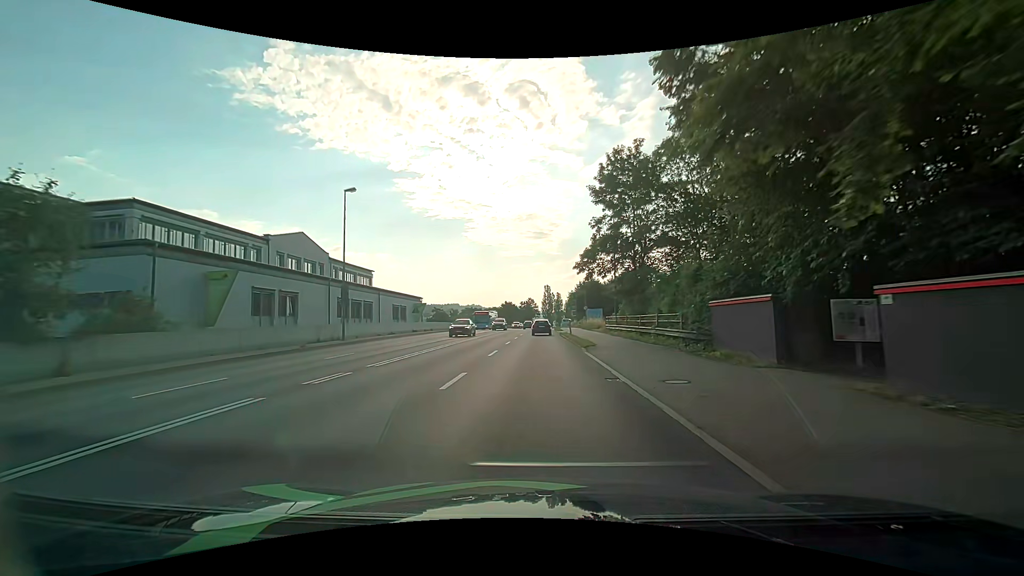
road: primary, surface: asphalt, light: Day
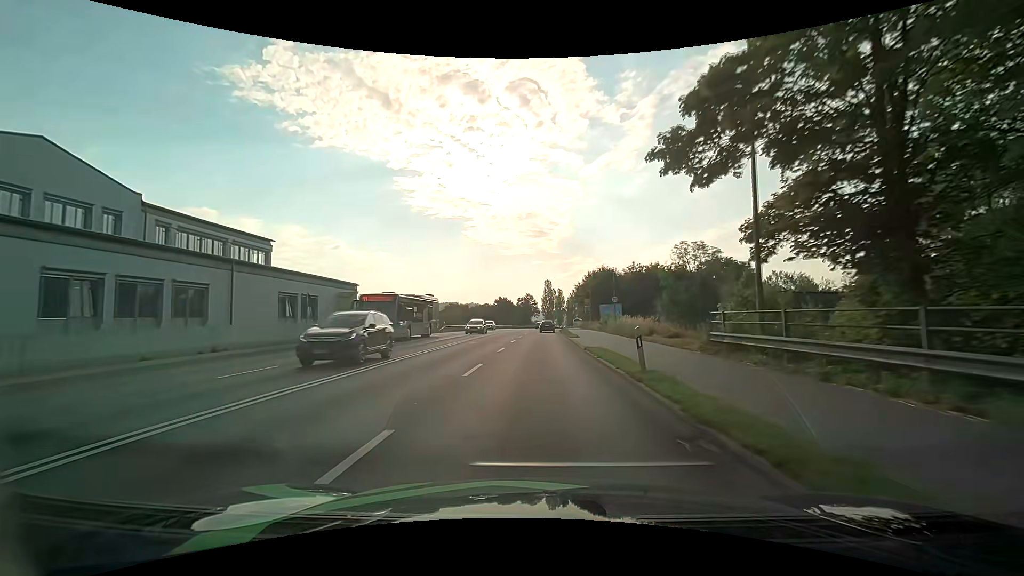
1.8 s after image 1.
(+0.1, +24.9) m; 0°
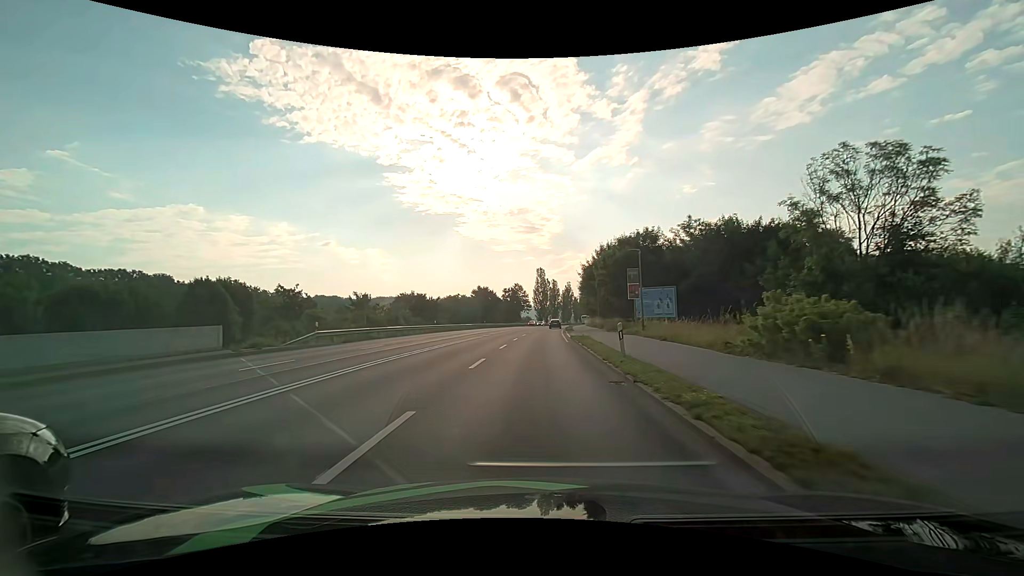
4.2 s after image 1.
(+0.4, +35.0) m; +1°
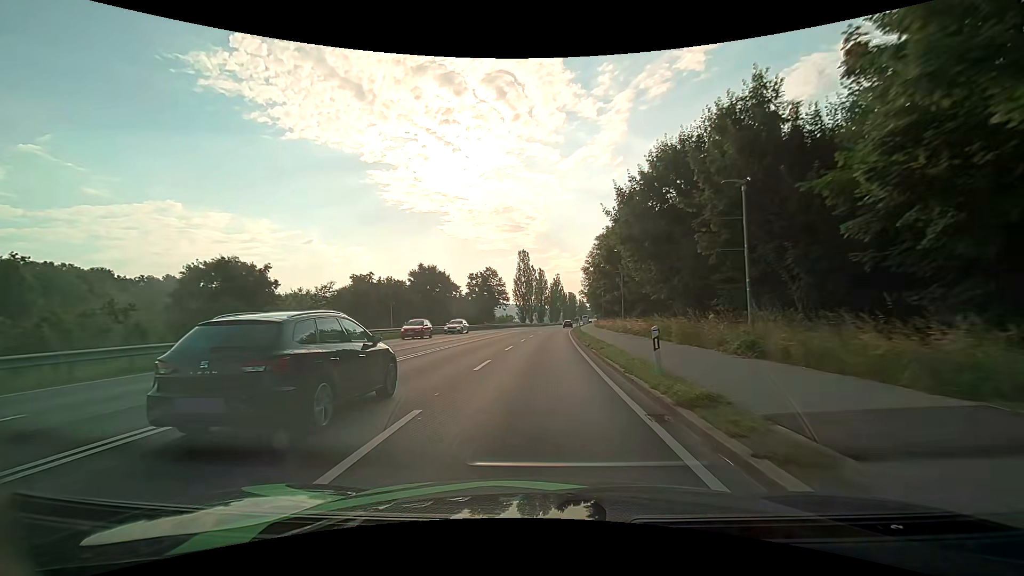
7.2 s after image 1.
(+0.6, +44.8) m; +2°
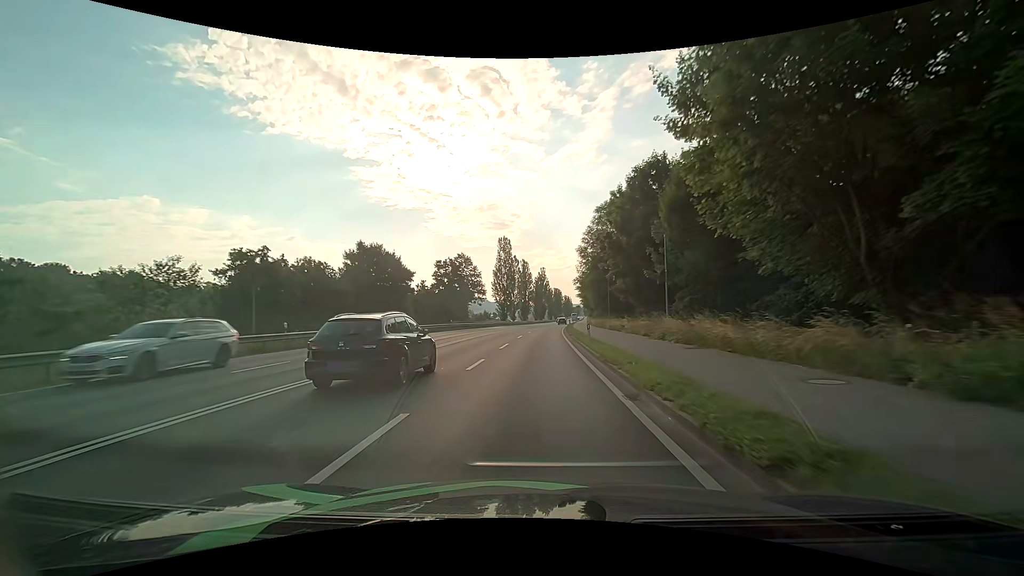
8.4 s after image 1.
(+0.2, +18.3) m; +2°
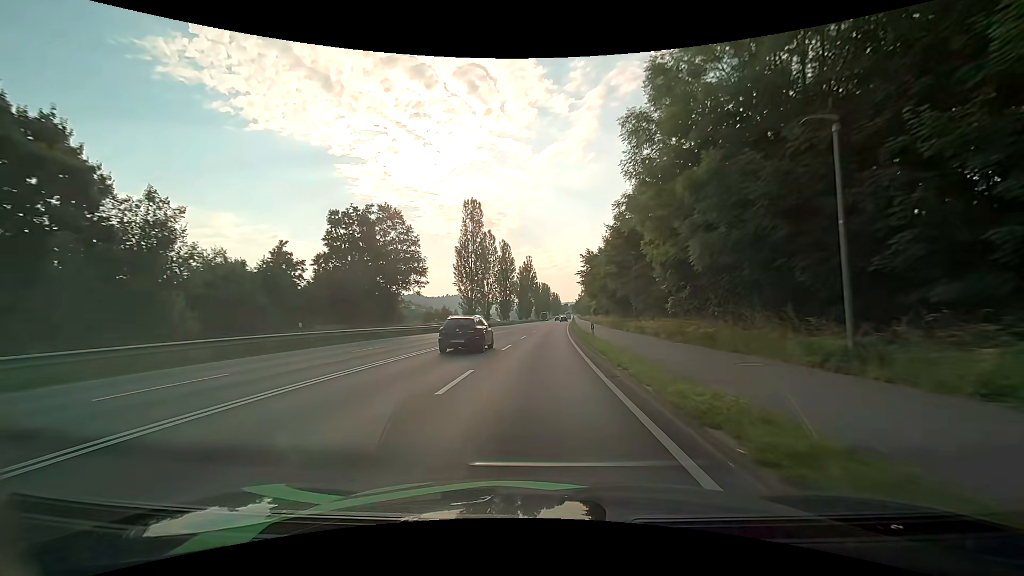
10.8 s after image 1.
(0.0, +37.2) m; +1°
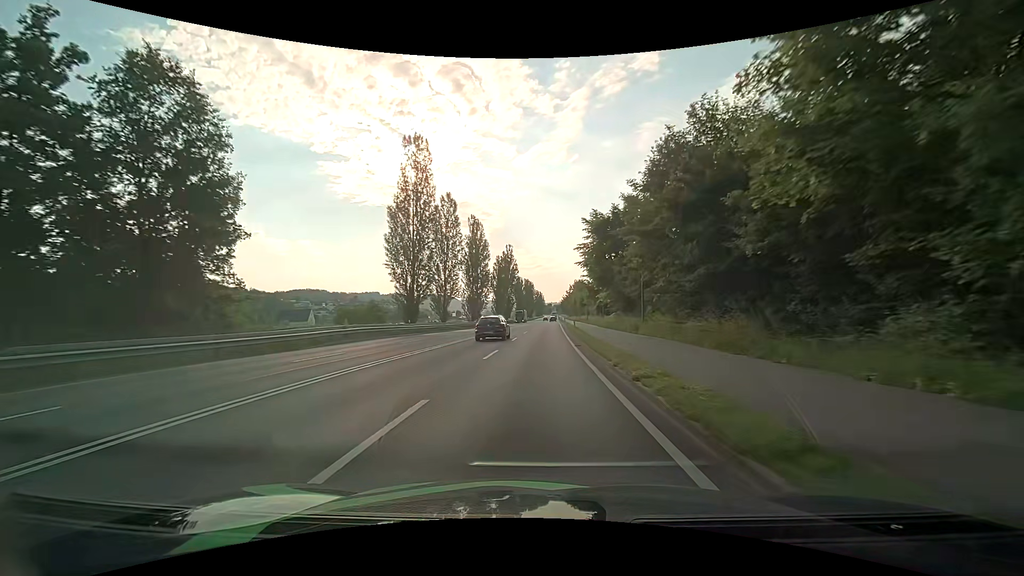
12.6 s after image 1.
(+0.7, +28.6) m; +2°
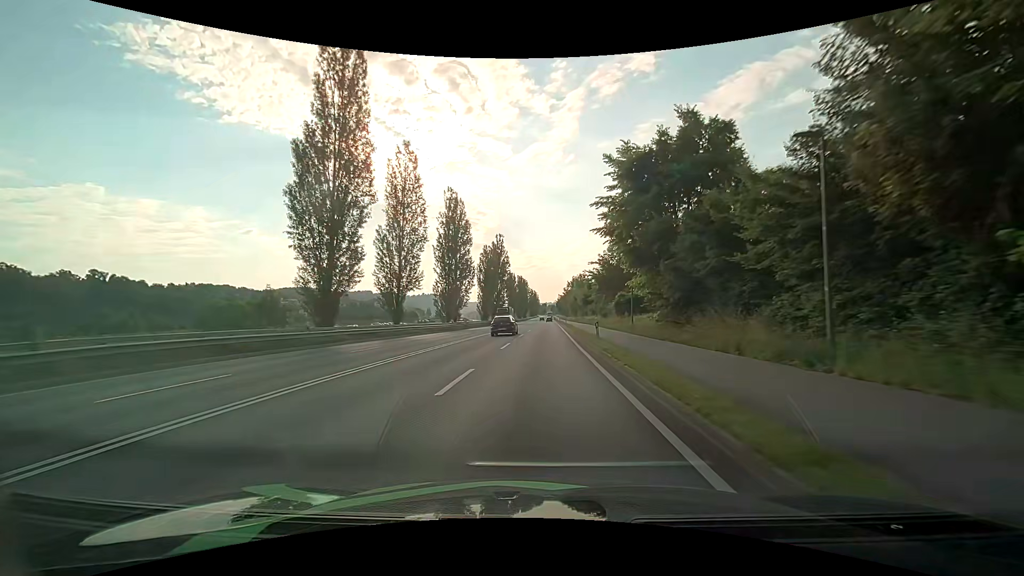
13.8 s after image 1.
(0.0, +19.4) m; 0°
(0, +10) (0, +20) (0, +30) (+1, +40) (+1, +50) (+1, +60) (+2, +70) (+2, +80) (+2, +90) (+2, +100) m
